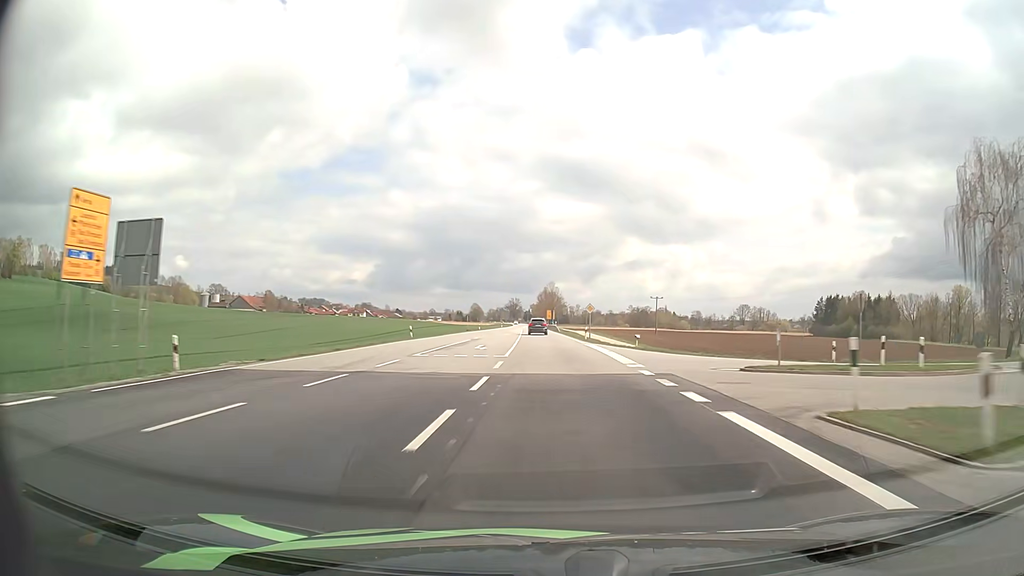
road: primary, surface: asphalt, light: Day
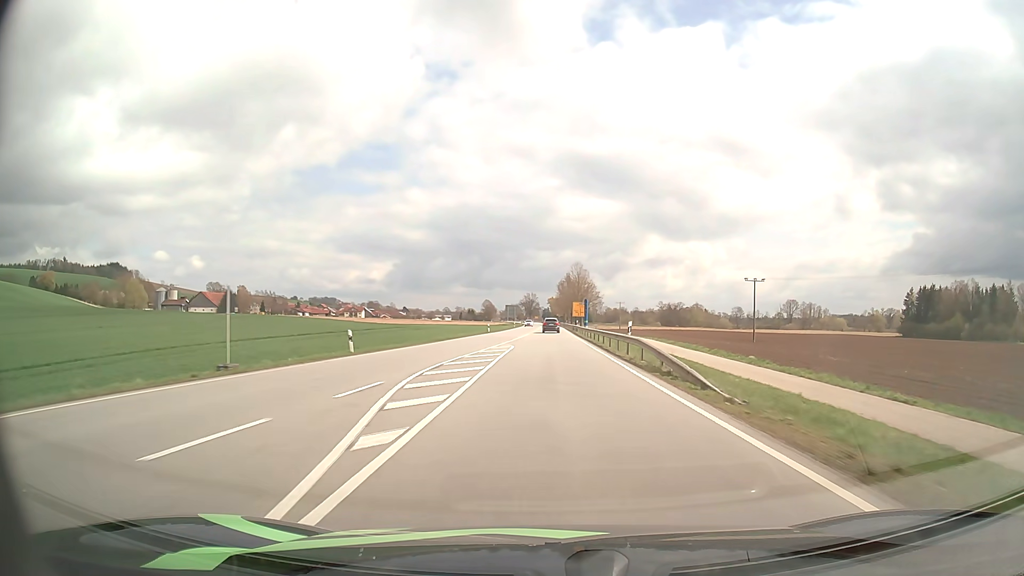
(-1.3, +73.6) m; -2°
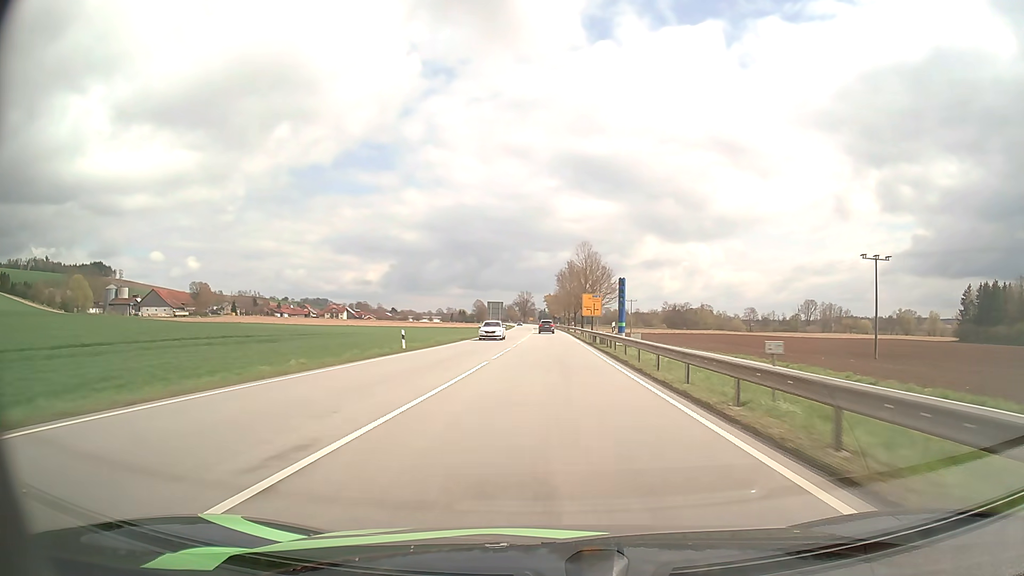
(+0.1, +44.6) m; 0°
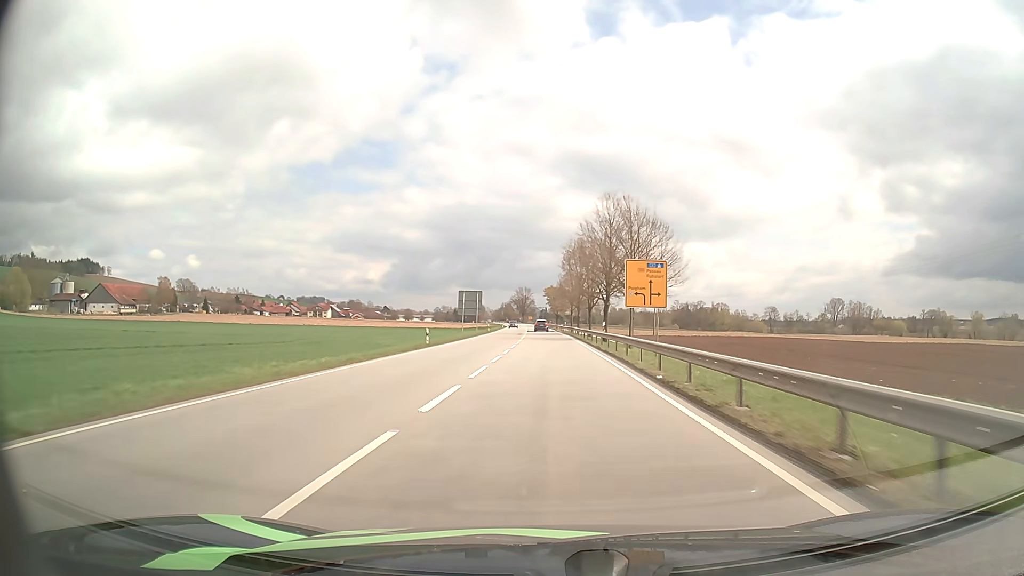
(0.0, +44.5) m; 0°
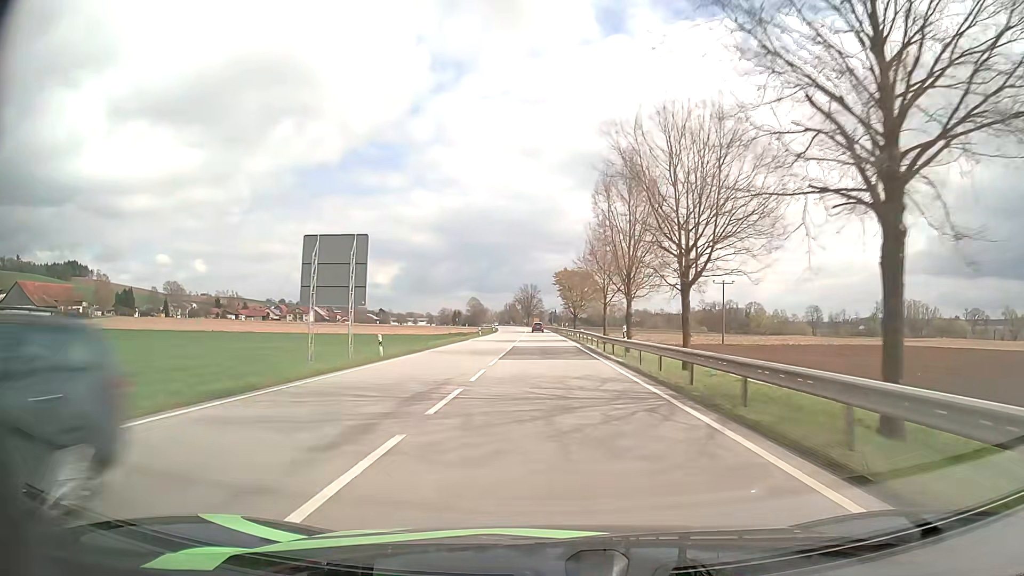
(-0.4, +60.2) m; -1°
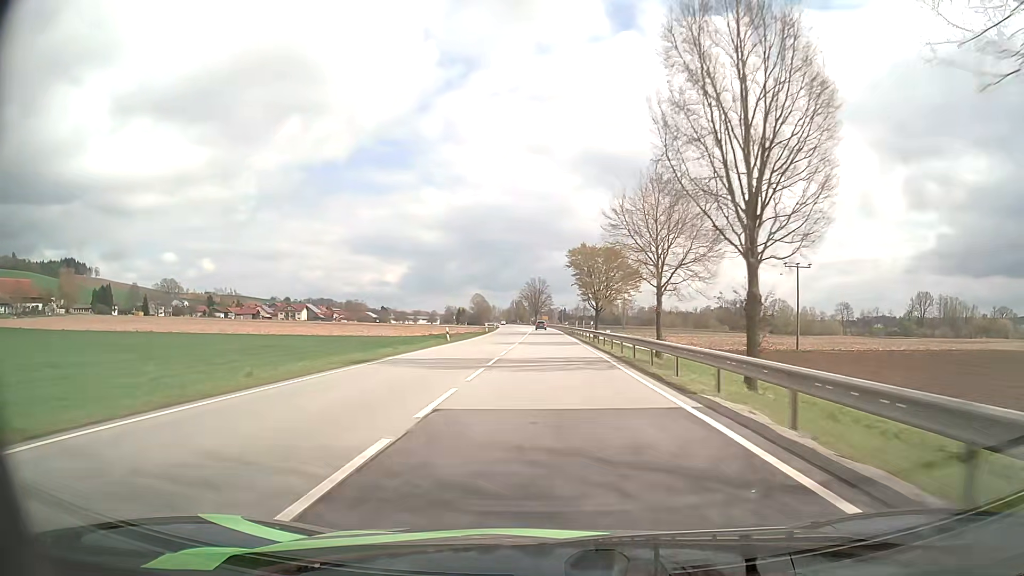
(-0.1, +30.7) m; -1°
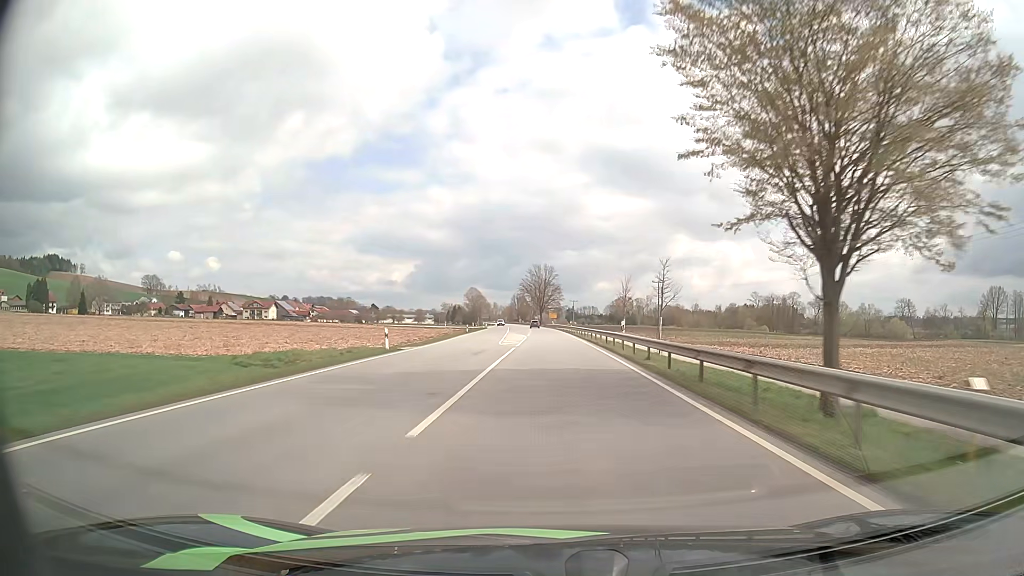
(-0.5, +61.8) m; -1°
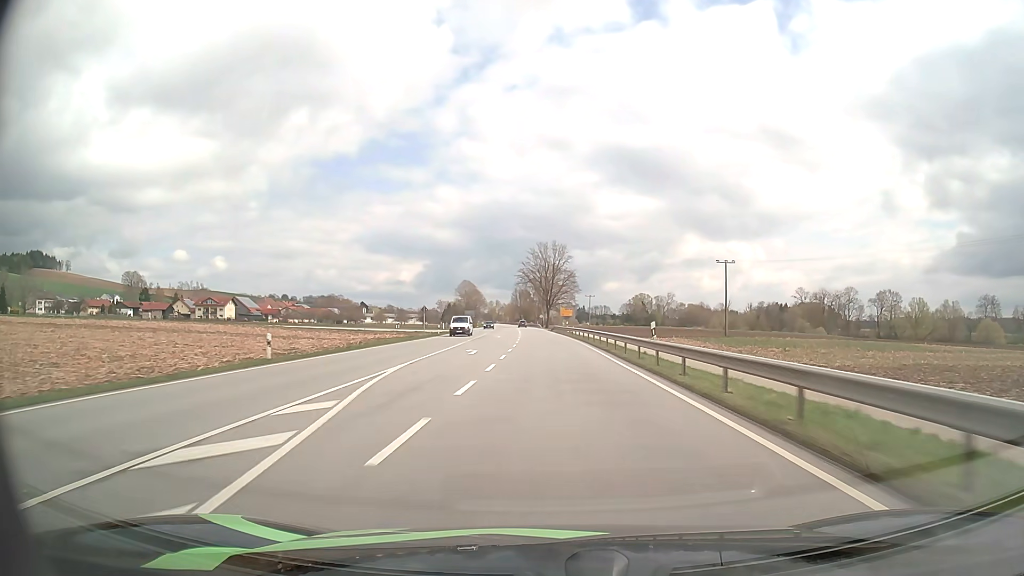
(-0.3, +62.6) m; -1°
(0, +10) (0, +20) (0, +30) (0, +40) (-1, +50) (-1, +60) (-1, +70) (-2, +80) (-2, +90) (-3, +100) m
